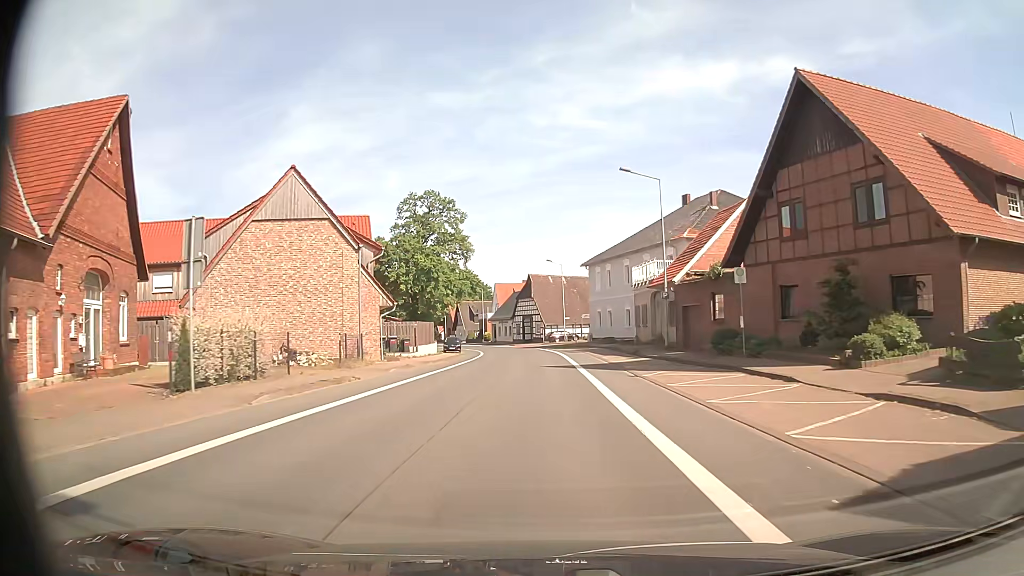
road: secondary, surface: asphalt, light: Day
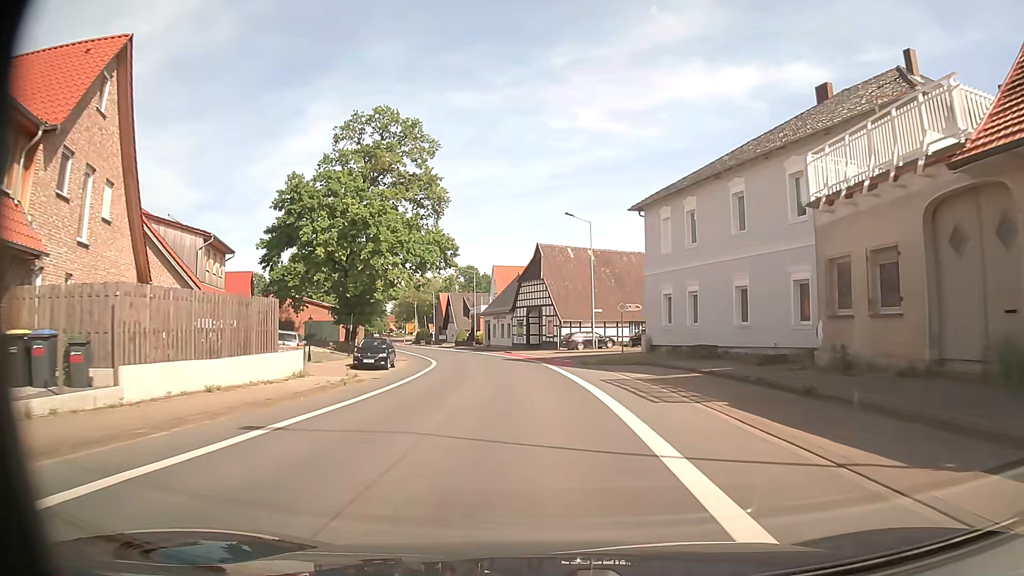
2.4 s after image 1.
(-0.1, +32.8) m; -1°
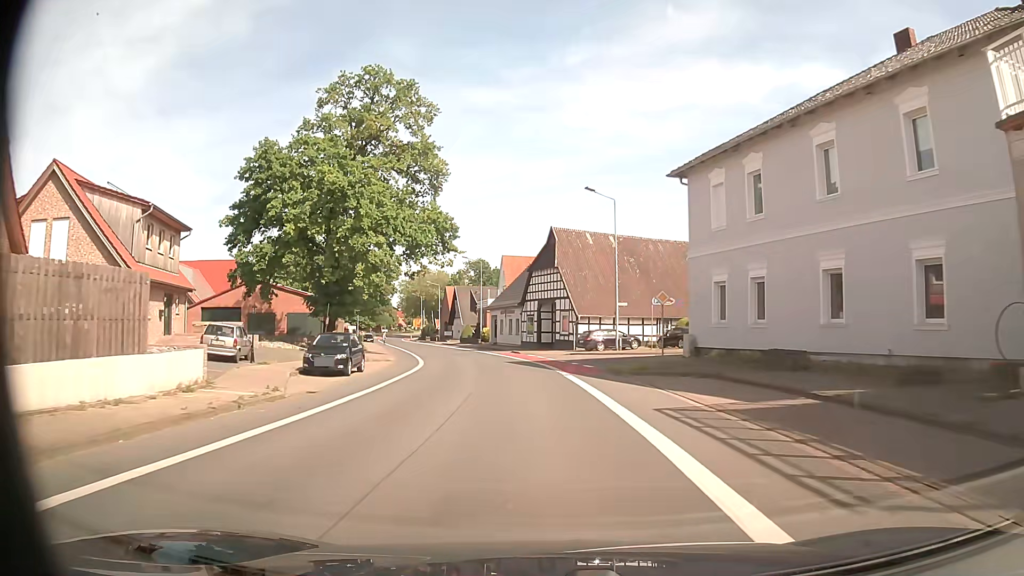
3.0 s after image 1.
(-0.1, +8.1) m; -1°
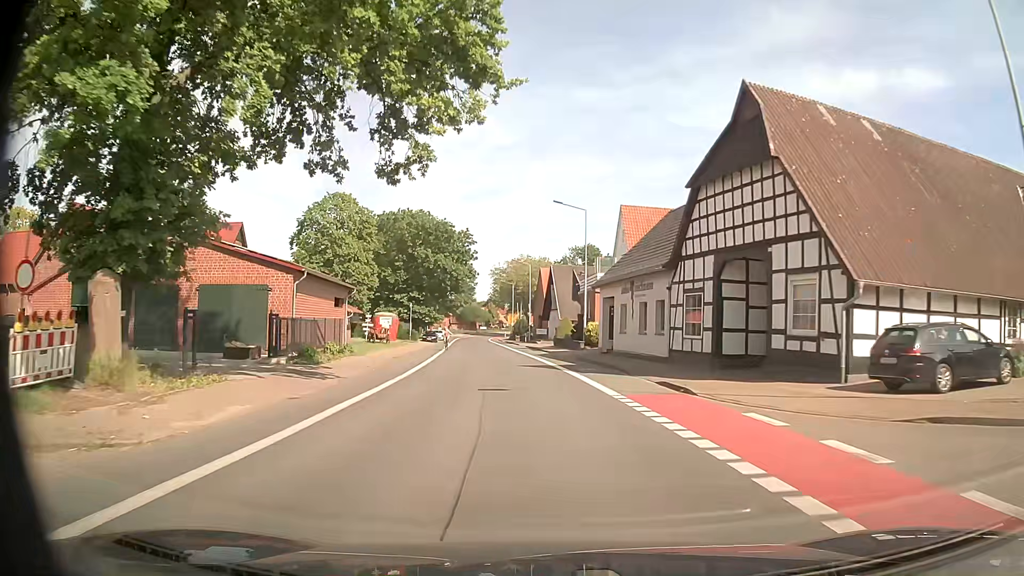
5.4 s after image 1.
(-2.1, +31.5) m; -8°
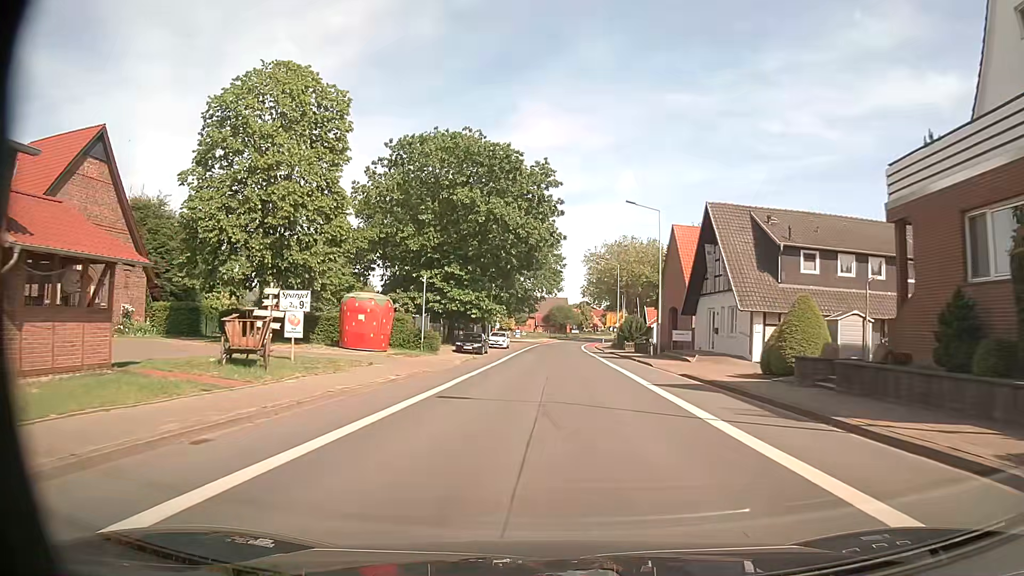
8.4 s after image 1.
(-3.4, +37.7) m; -8°
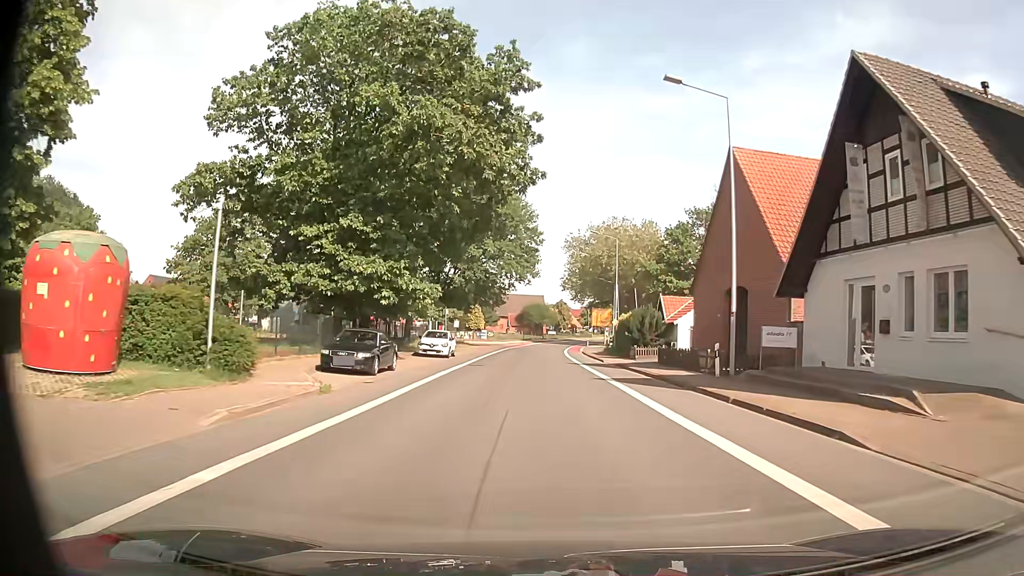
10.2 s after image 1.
(+0.3, +21.9) m; +2°
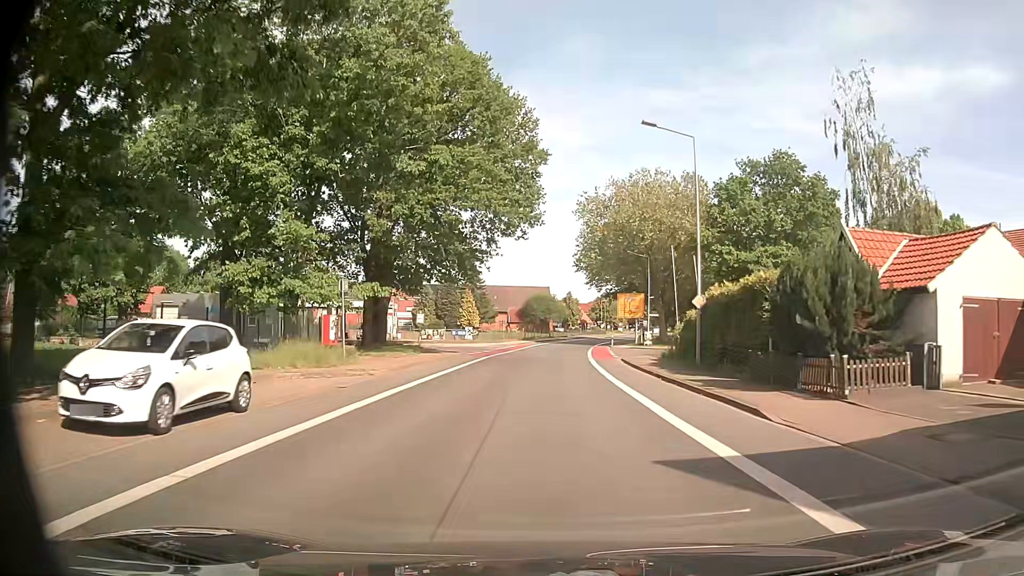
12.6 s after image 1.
(-0.4, +28.2) m; -1°
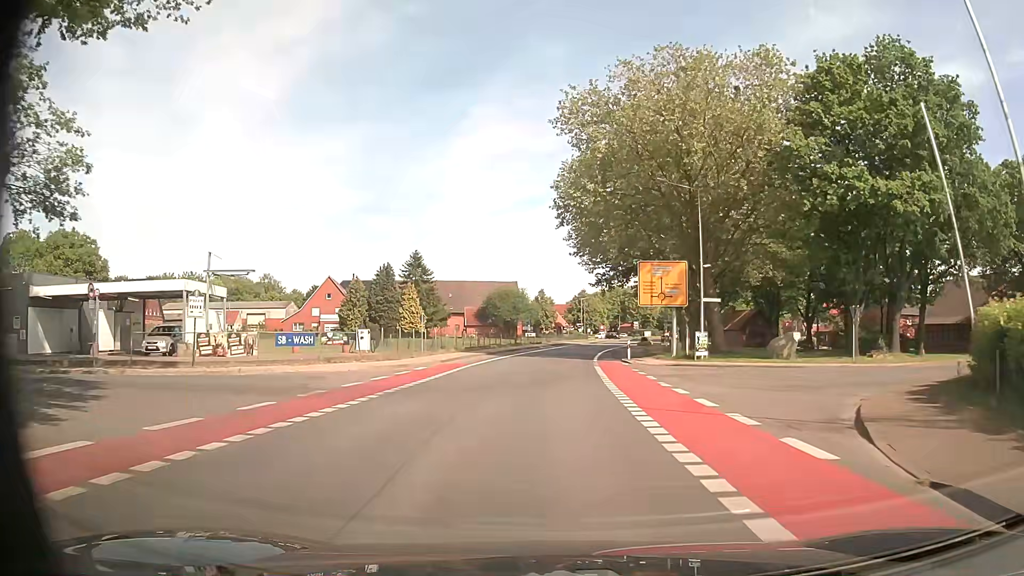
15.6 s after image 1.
(+0.8, +34.3) m; +2°
(0, +10) (0, +20) (+1, +30) (+1, +40) (+2, +50) (+2, +60) (+4, +70) (+6, +80) (+8, +89) (+10, +99) m
